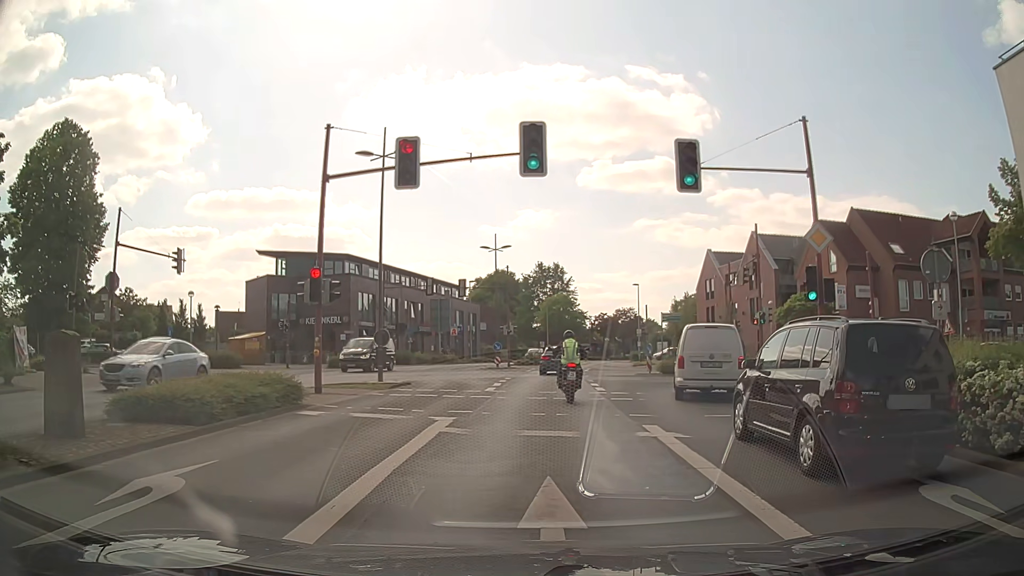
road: secondary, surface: asphalt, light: Day
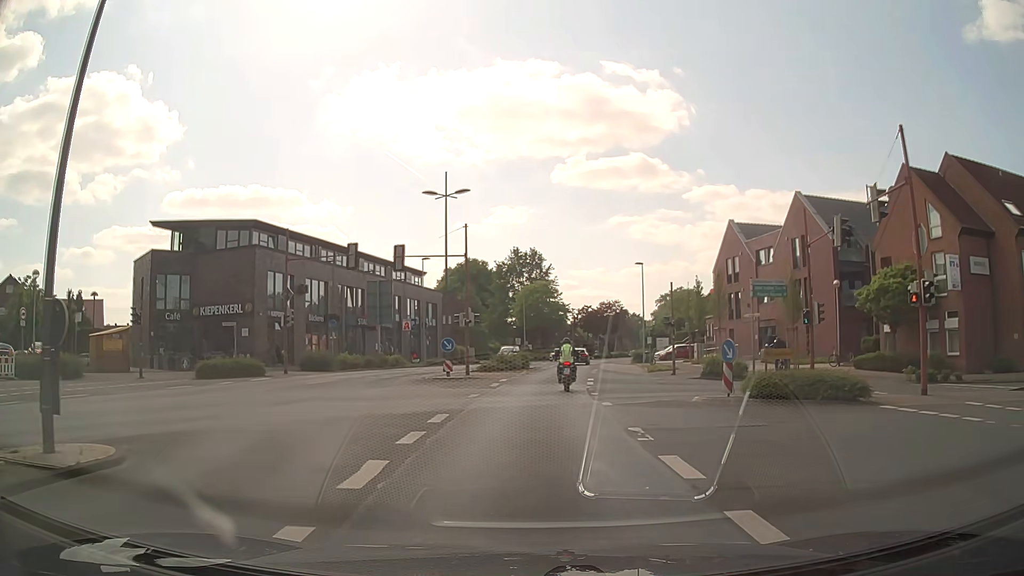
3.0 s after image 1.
(+0.3, +17.0) m; +3°
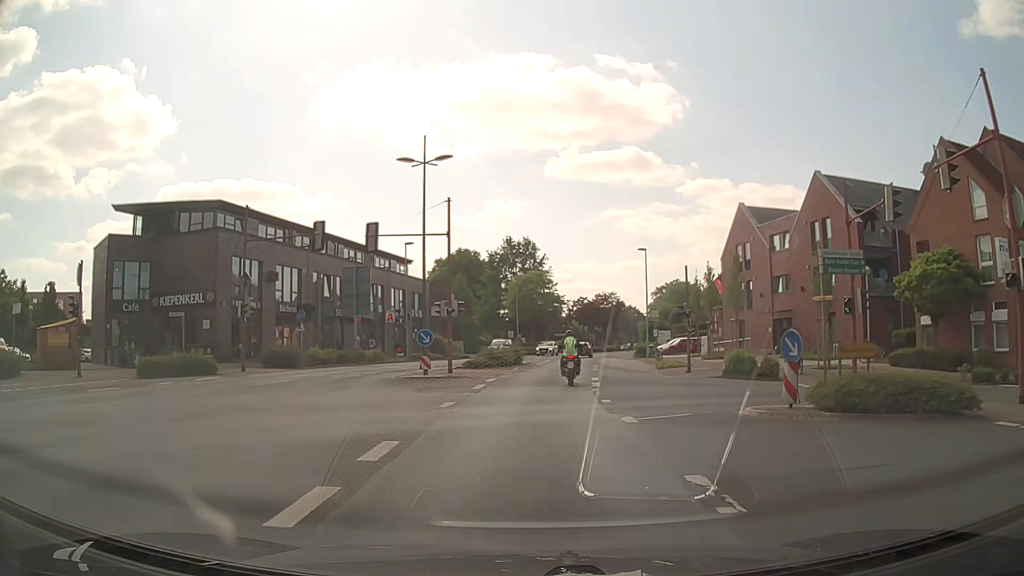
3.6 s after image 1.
(0.0, +4.7) m; +1°
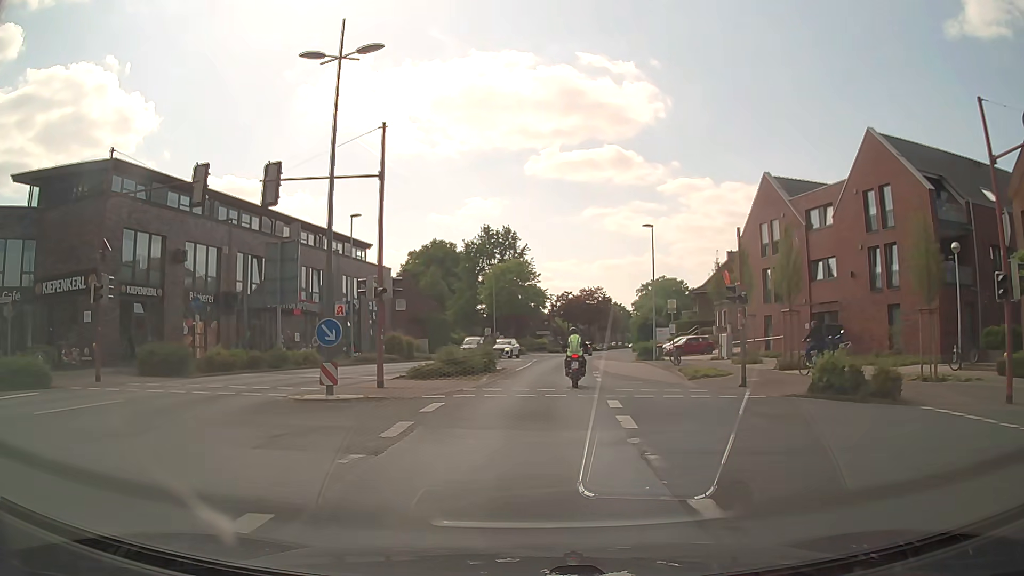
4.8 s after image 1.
(+0.1, +10.3) m; +1°
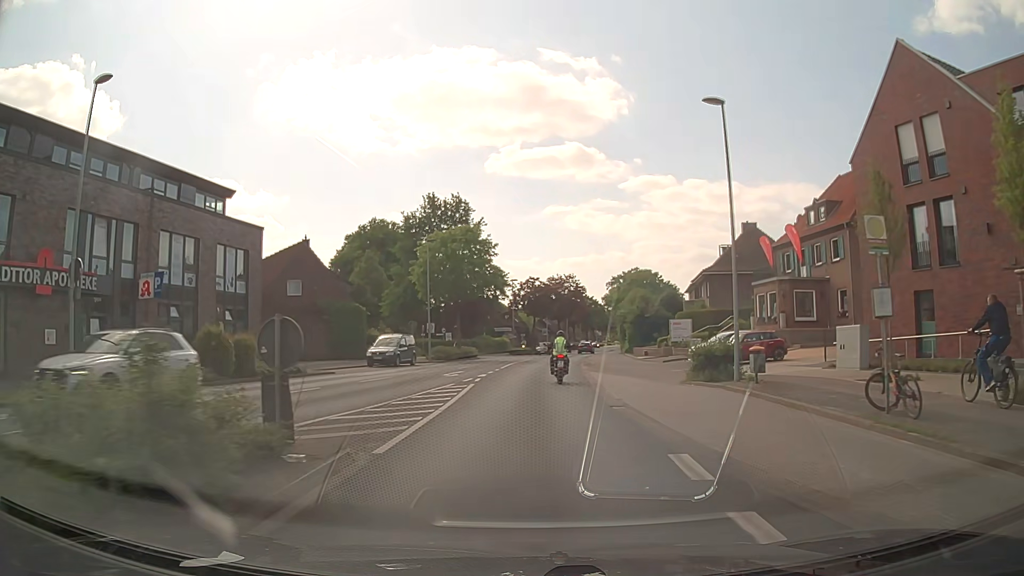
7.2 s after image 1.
(+0.6, +22.3) m; +3°
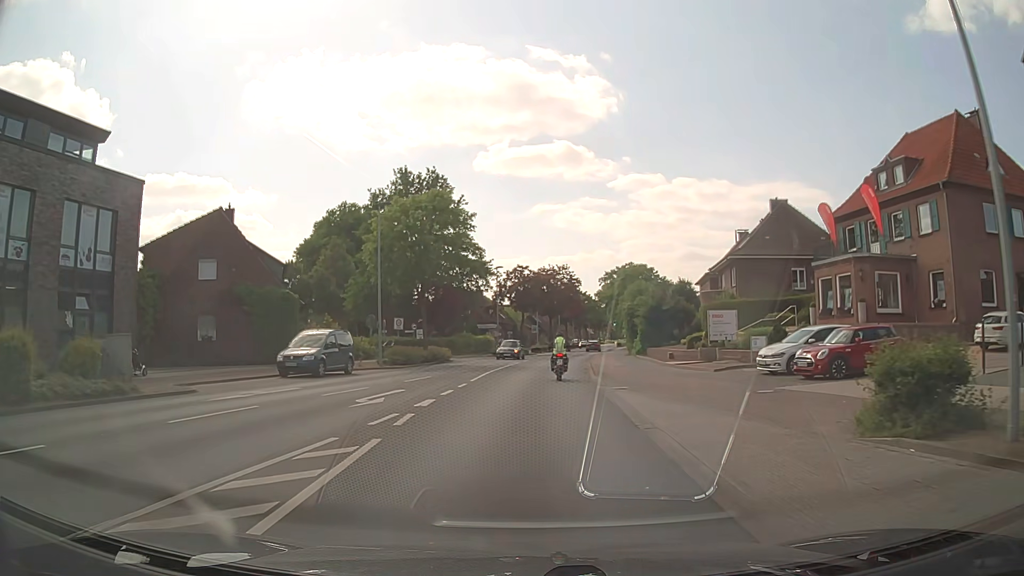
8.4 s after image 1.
(+0.1, +12.2) m; +1°
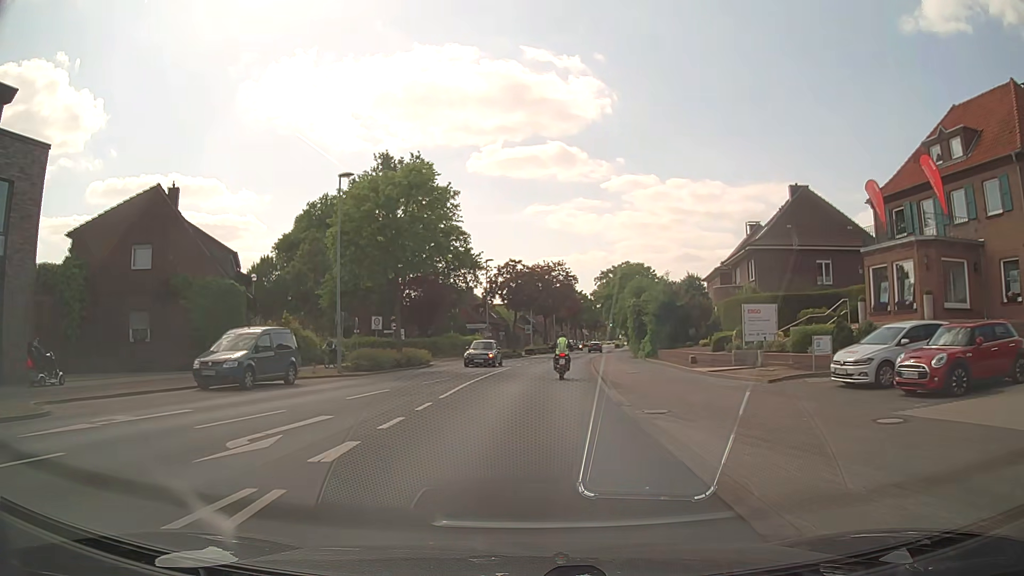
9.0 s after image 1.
(0.0, +6.4) m; +1°
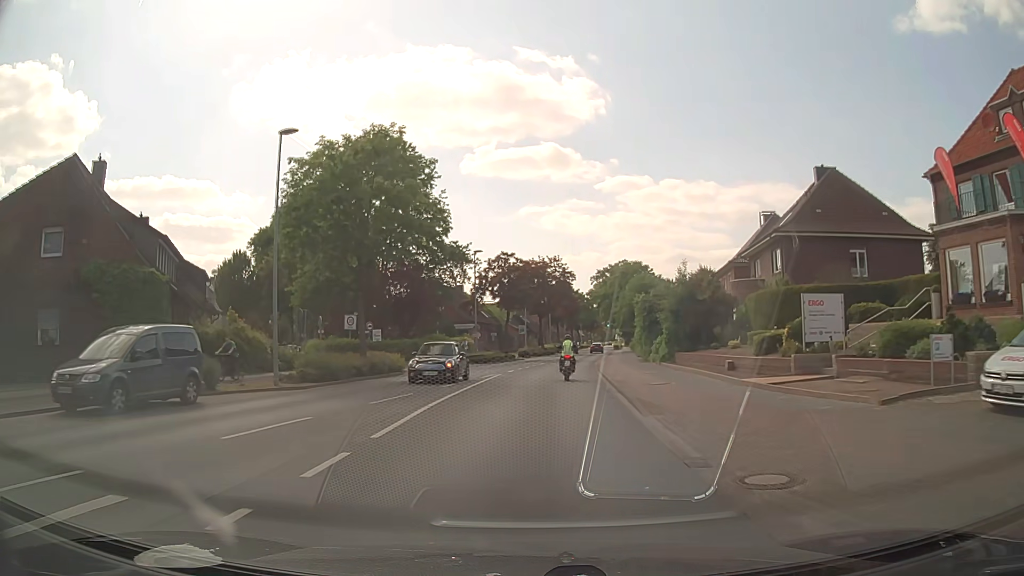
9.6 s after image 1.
(0.0, +6.6) m; 0°
(0, +10) (0, +20) (+1, +30) (+2, +40) (+3, +50) (+4, +60) (+5, +70) (+7, +80) (+8, +90) (+10, +99) m
